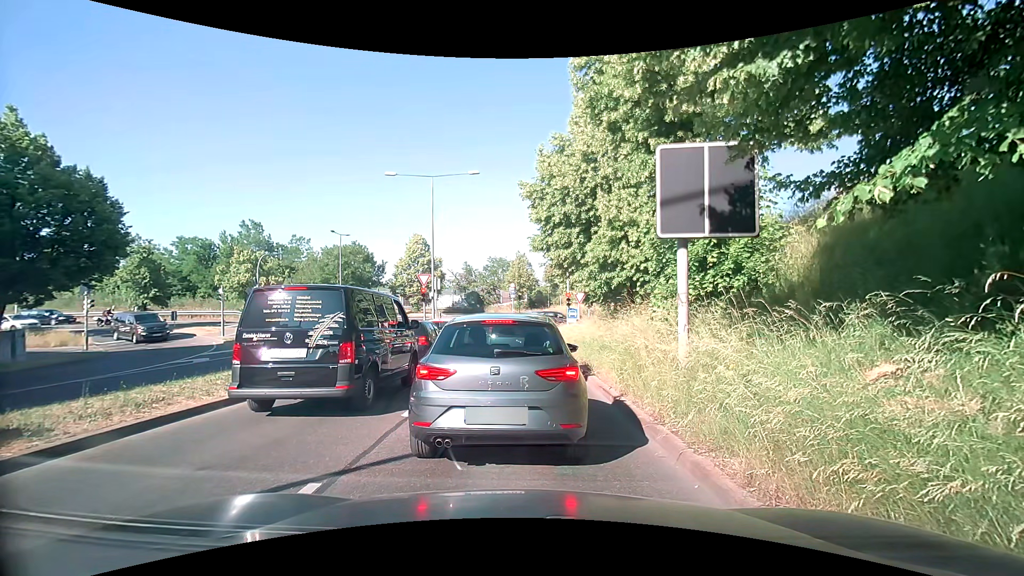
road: tertiary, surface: asphalt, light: Day
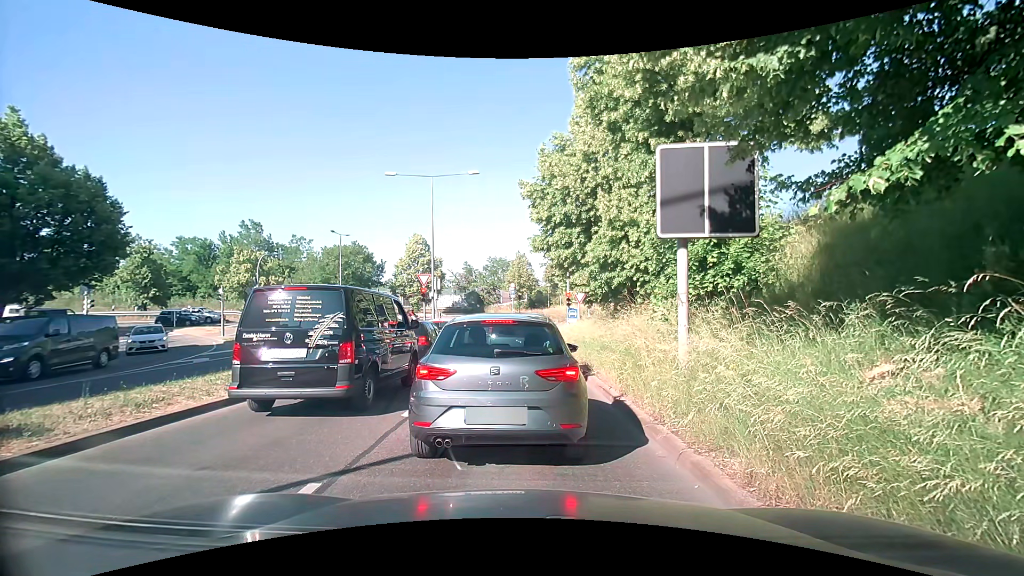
(0.0, 0.0) m; 0°
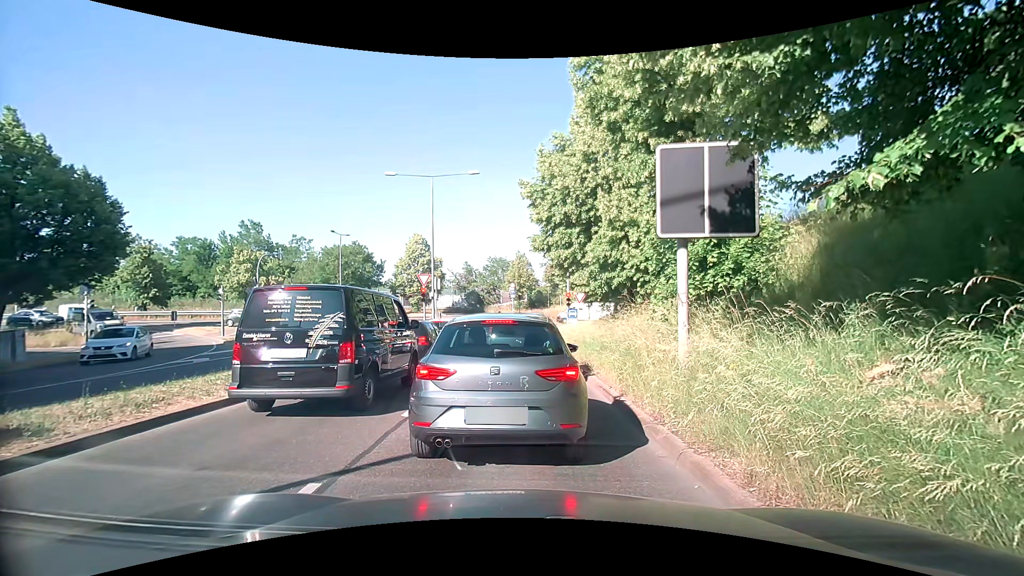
(0.0, 0.0) m; 0°
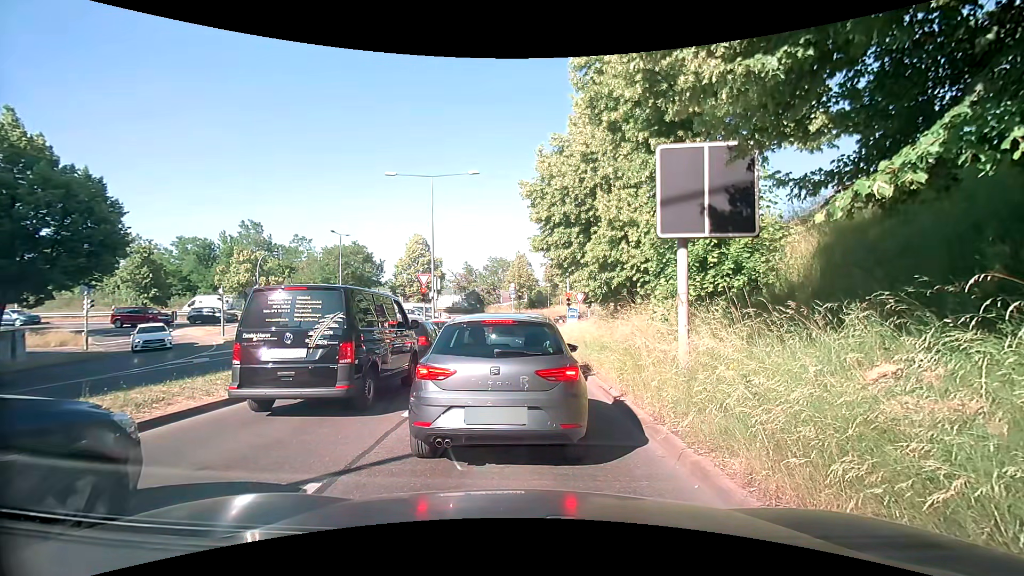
(0.0, 0.0) m; 0°
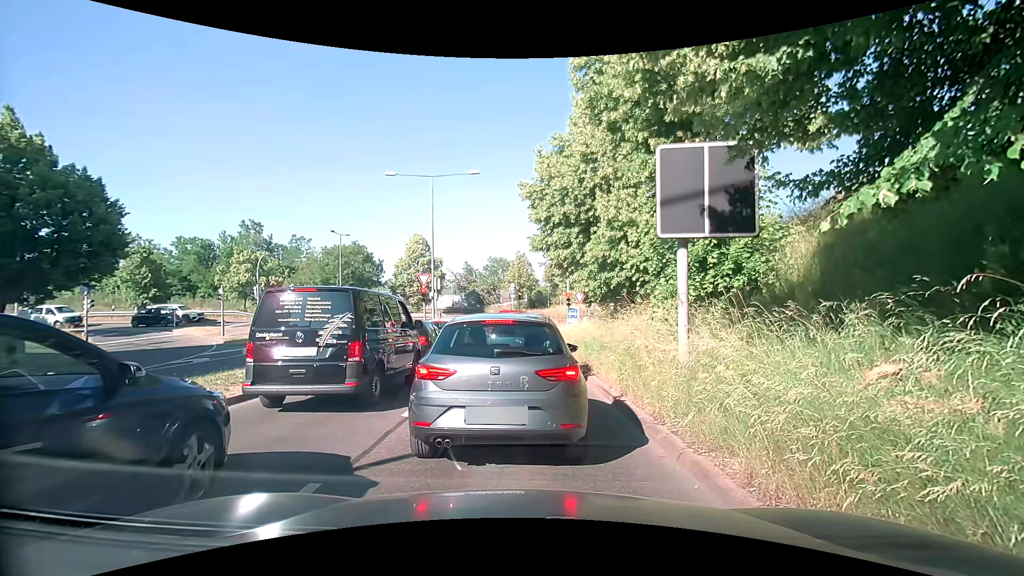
(0.0, 0.0) m; 0°
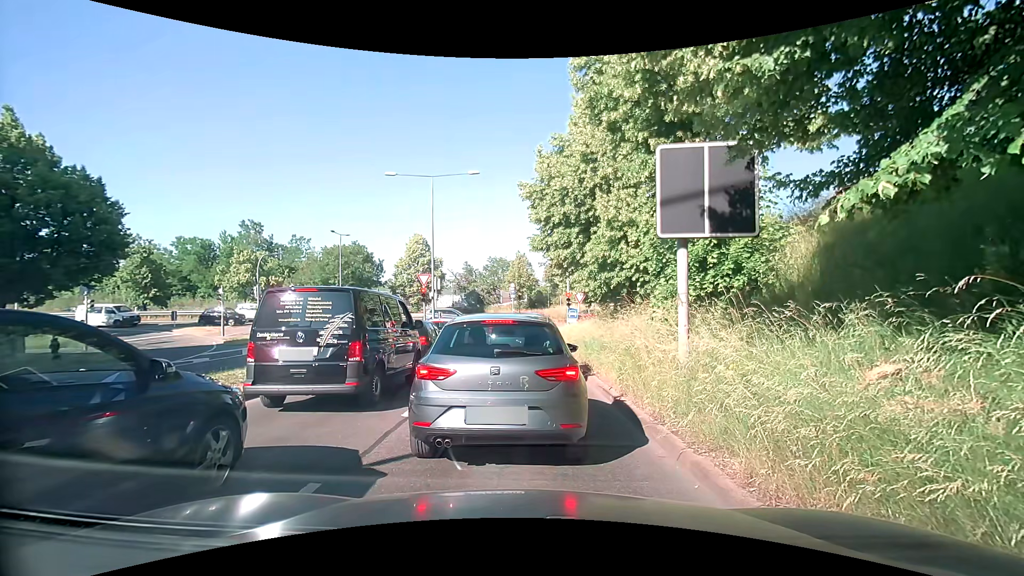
(0.0, 0.0) m; 0°
